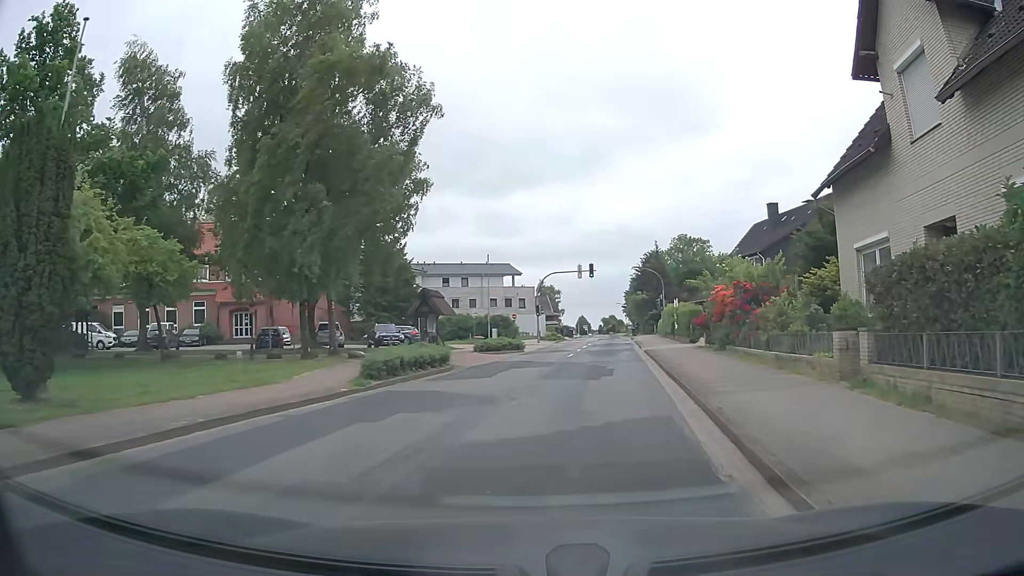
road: tertiary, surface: asphalt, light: Day
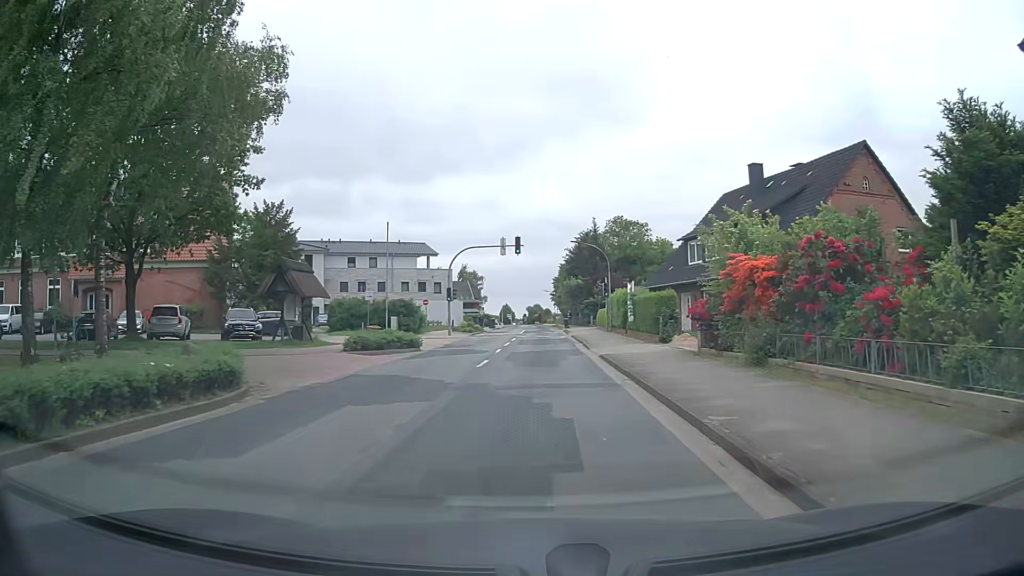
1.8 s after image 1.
(+1.1, +11.9) m; +8°
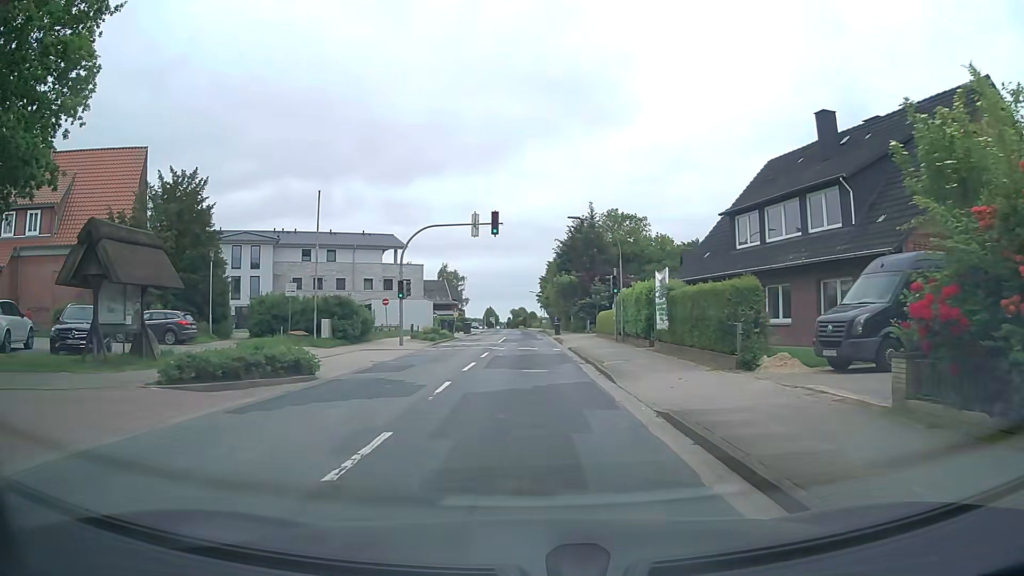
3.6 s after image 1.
(+0.2, +12.1) m; +2°
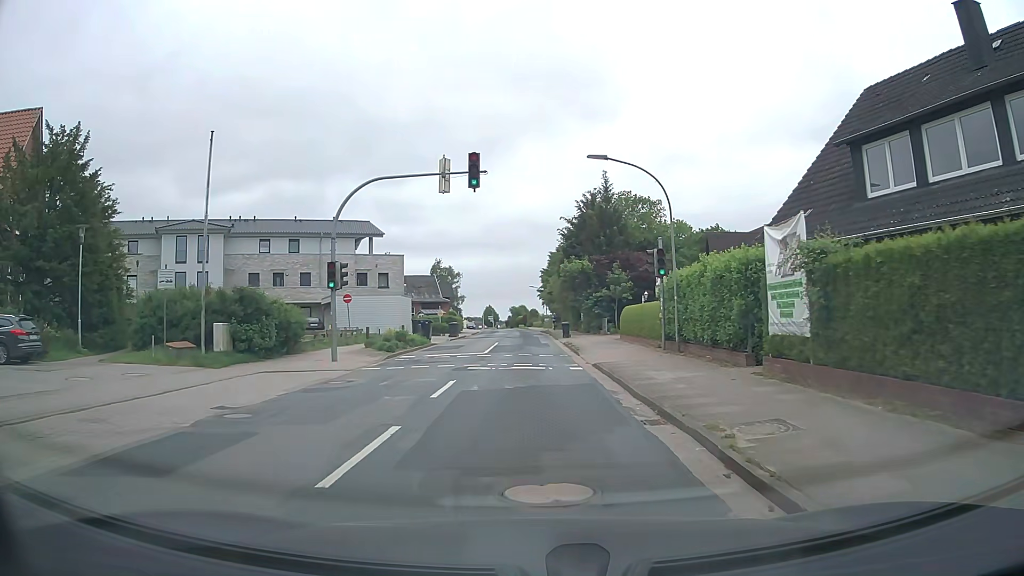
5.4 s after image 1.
(0.0, +11.8) m; 0°
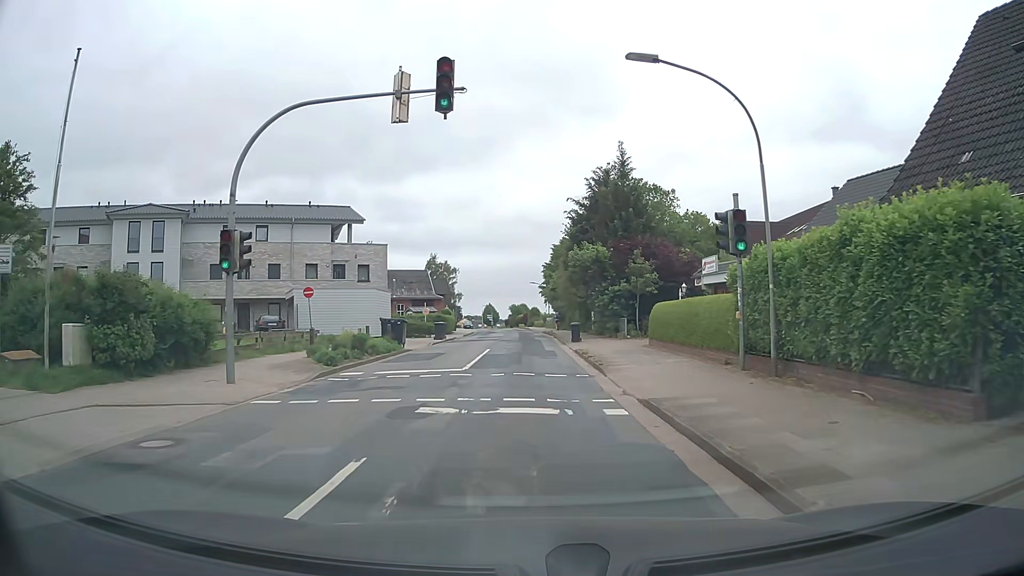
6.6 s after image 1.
(-0.1, +8.0) m; -1°
(0, +10) (0, +20) (0, +30) (0, +40) (0, +50) (0, +60) (0, +70) (-1, +80) (-1, +90) (-2, +100) m
